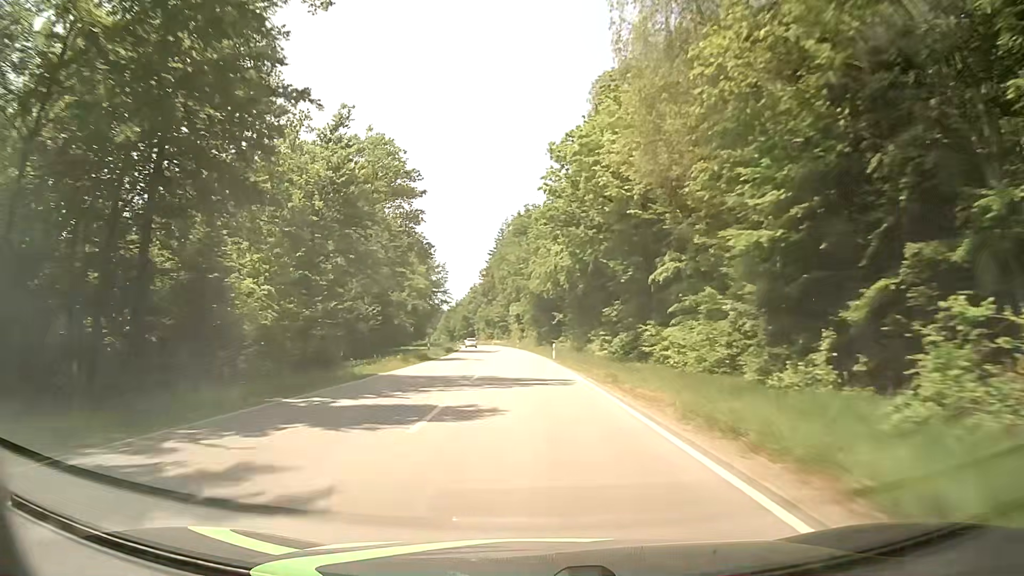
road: secondary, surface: asphalt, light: Day
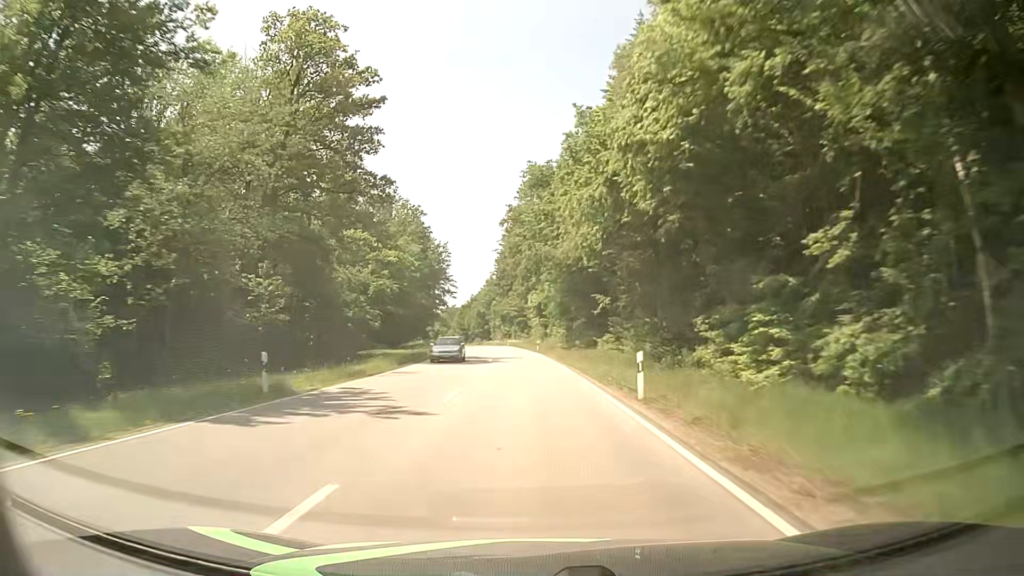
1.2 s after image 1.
(-0.3, +31.6) m; -1°
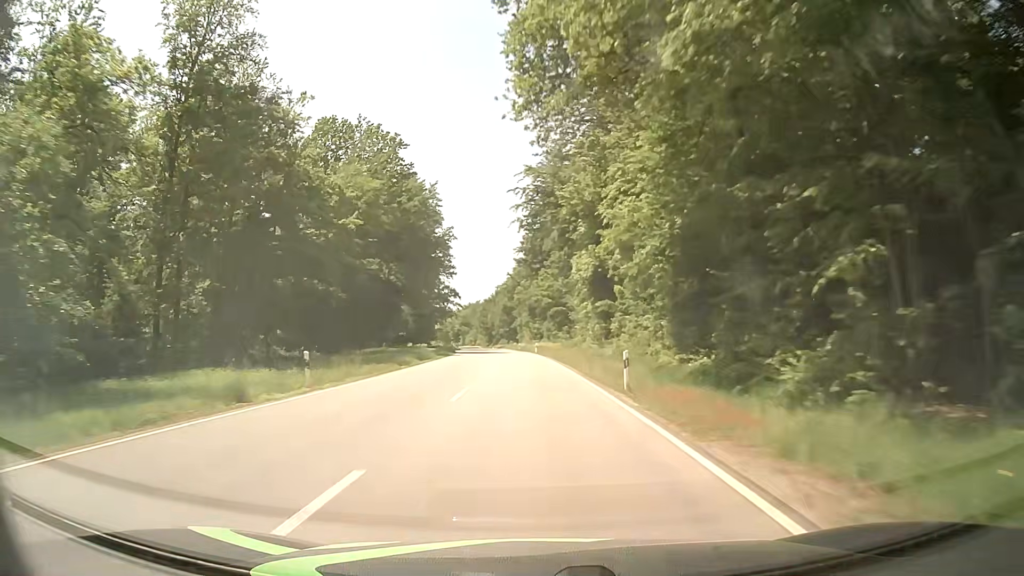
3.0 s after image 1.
(-1.3, +47.4) m; -3°
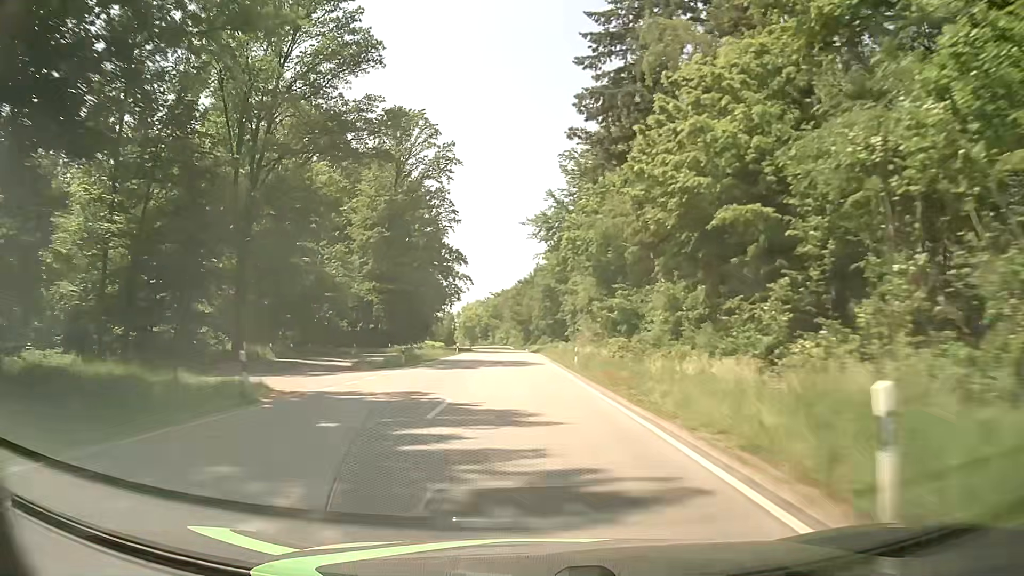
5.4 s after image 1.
(-1.9, +63.2) m; -4°
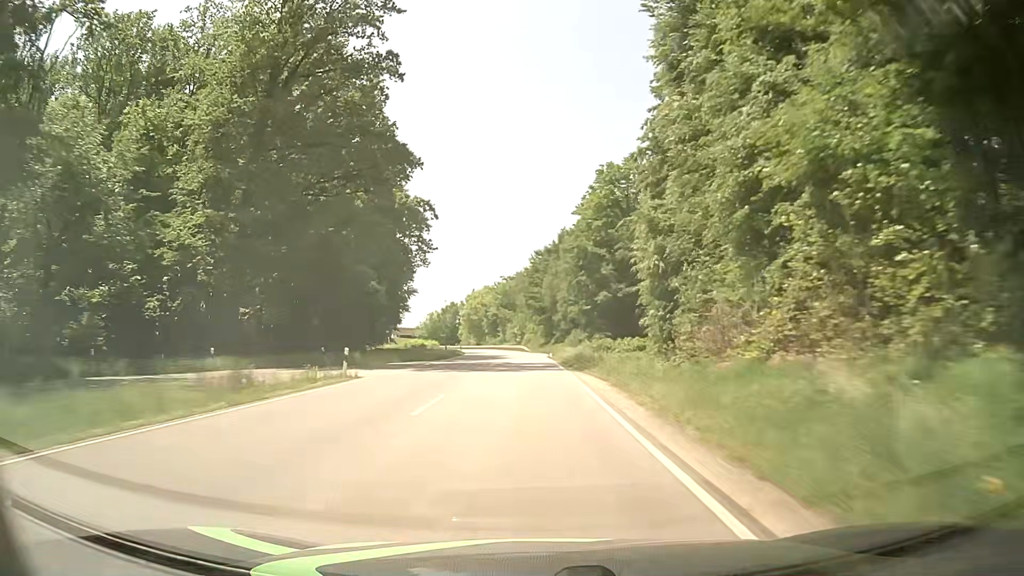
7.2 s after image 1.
(-1.0, +47.6) m; -3°
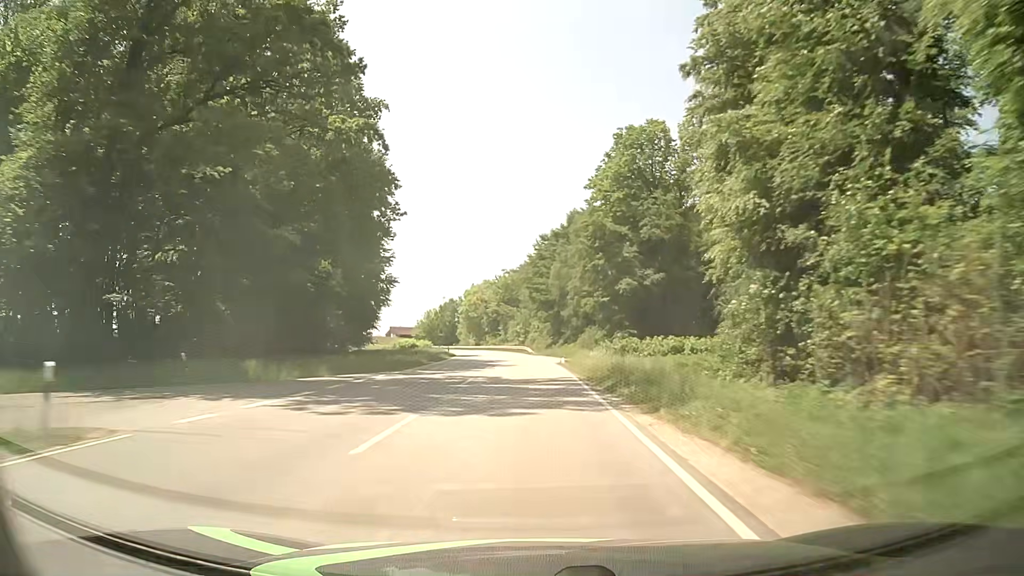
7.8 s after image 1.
(0.0, +15.9) m; 0°
